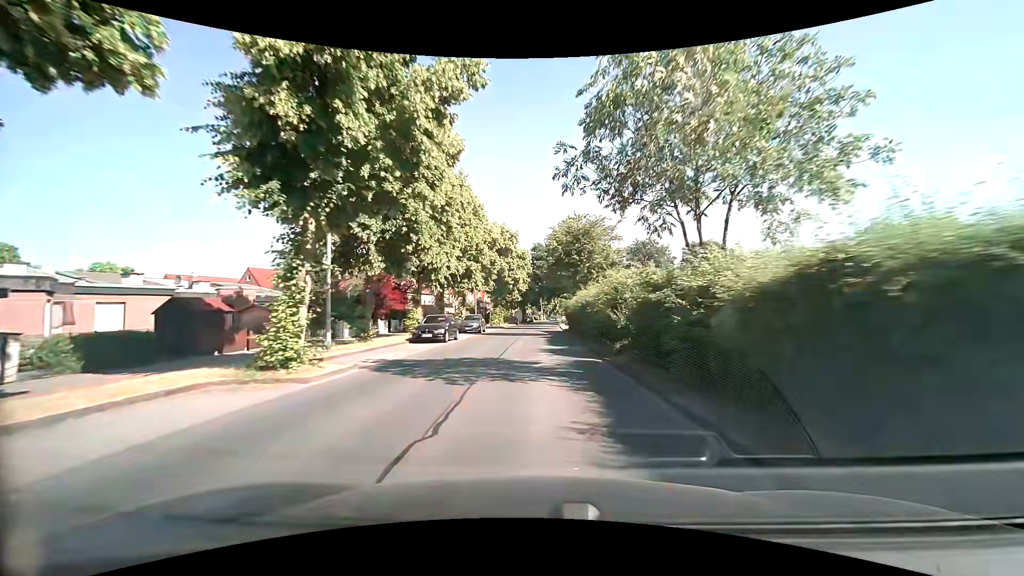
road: tertiary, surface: asphalt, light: Day
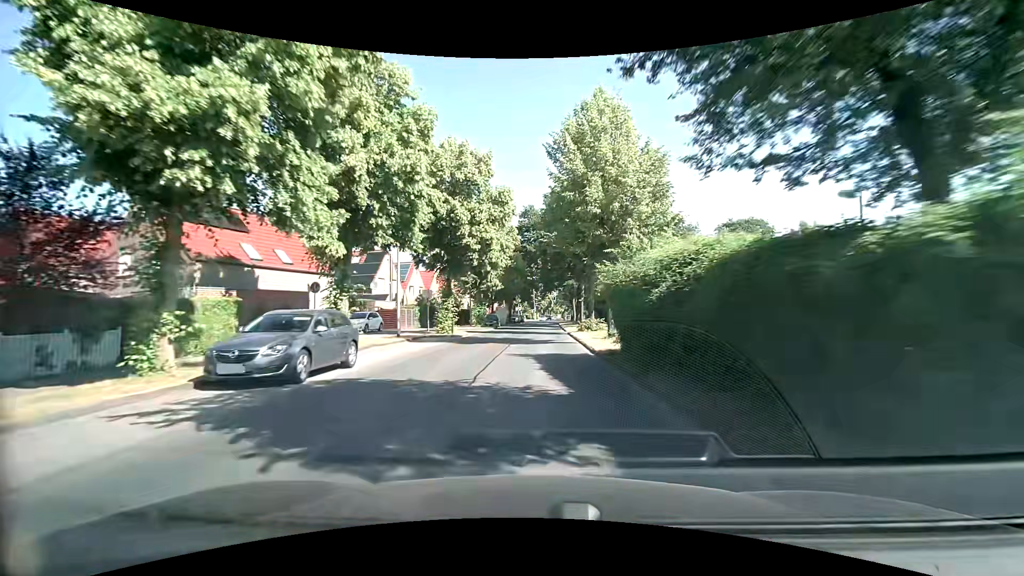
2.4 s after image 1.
(+0.3, +29.7) m; +1°
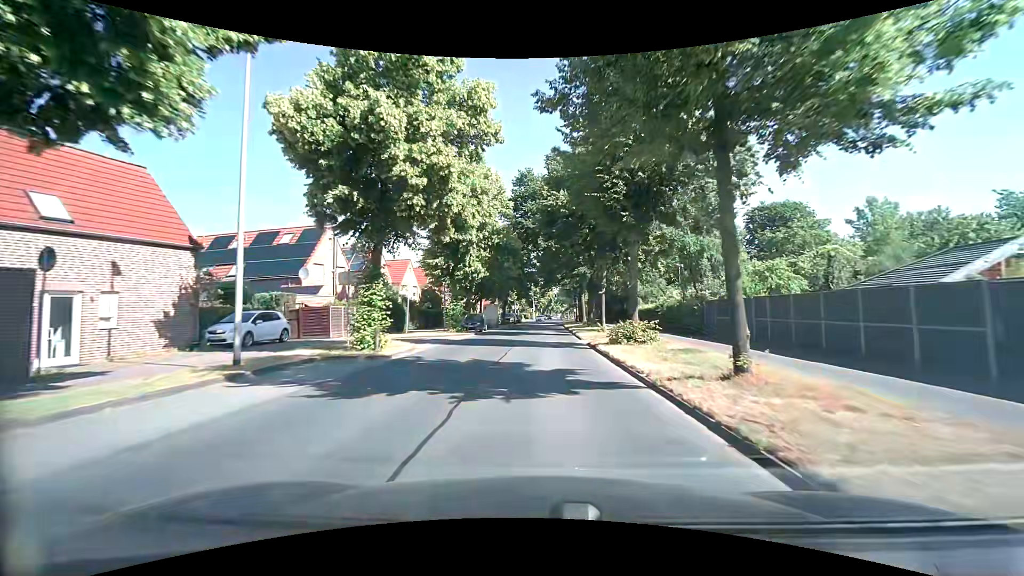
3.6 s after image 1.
(0.0, +14.7) m; 0°
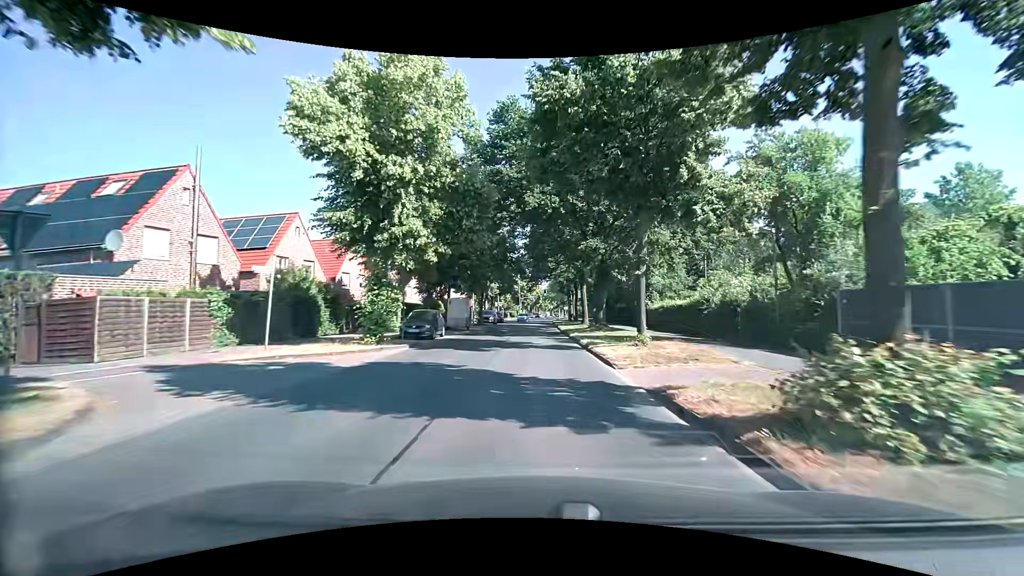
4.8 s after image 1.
(+0.2, +14.4) m; +1°
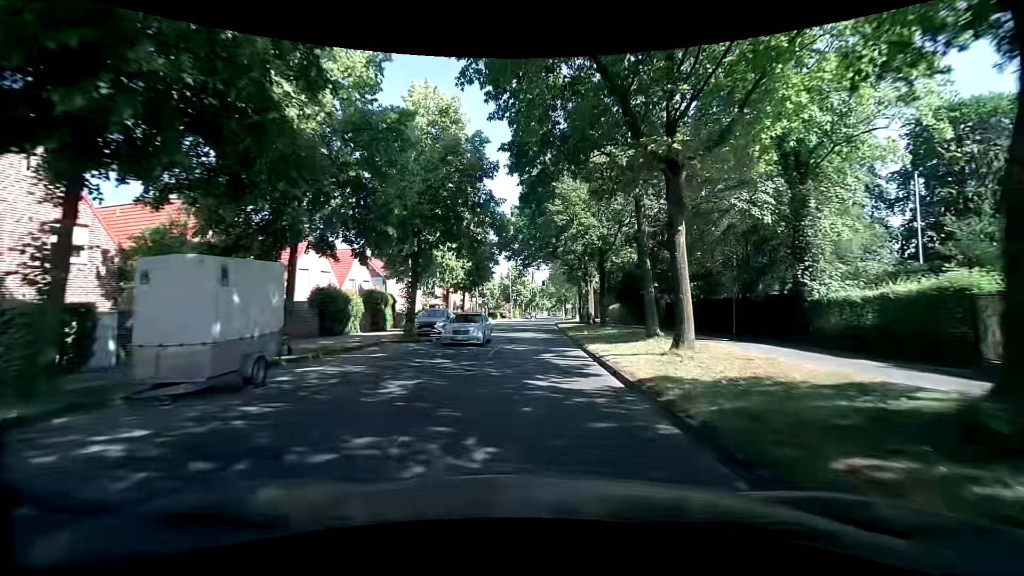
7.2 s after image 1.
(+0.2, +28.4) m; +1°
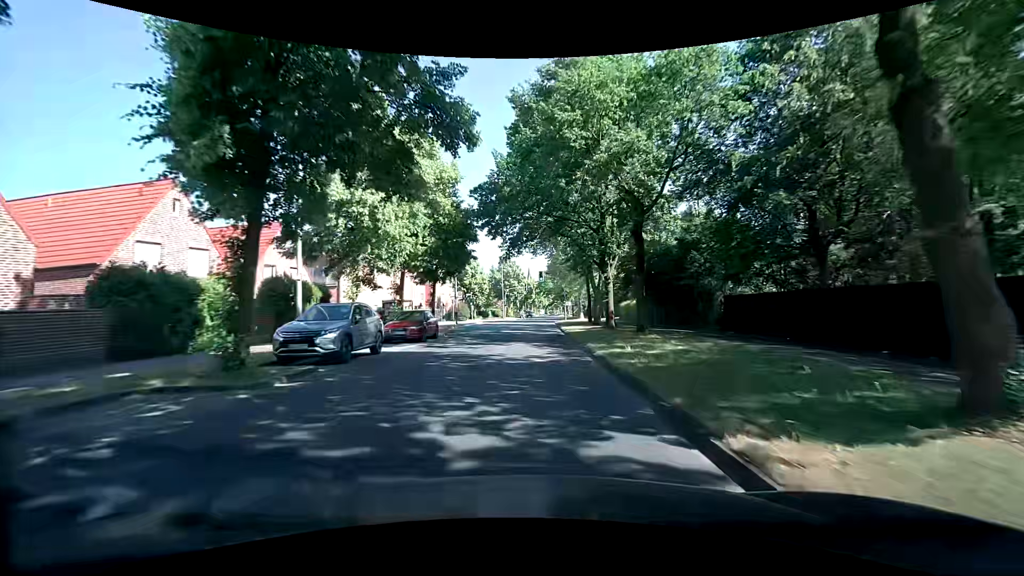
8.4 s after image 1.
(-0.2, +14.1) m; -1°
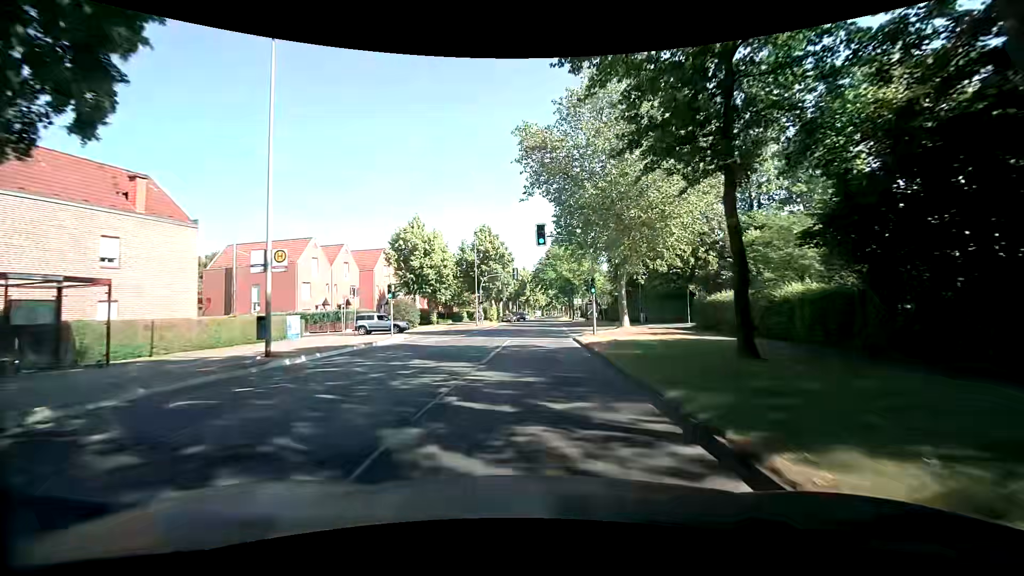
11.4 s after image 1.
(+0.7, +34.9) m; +1°
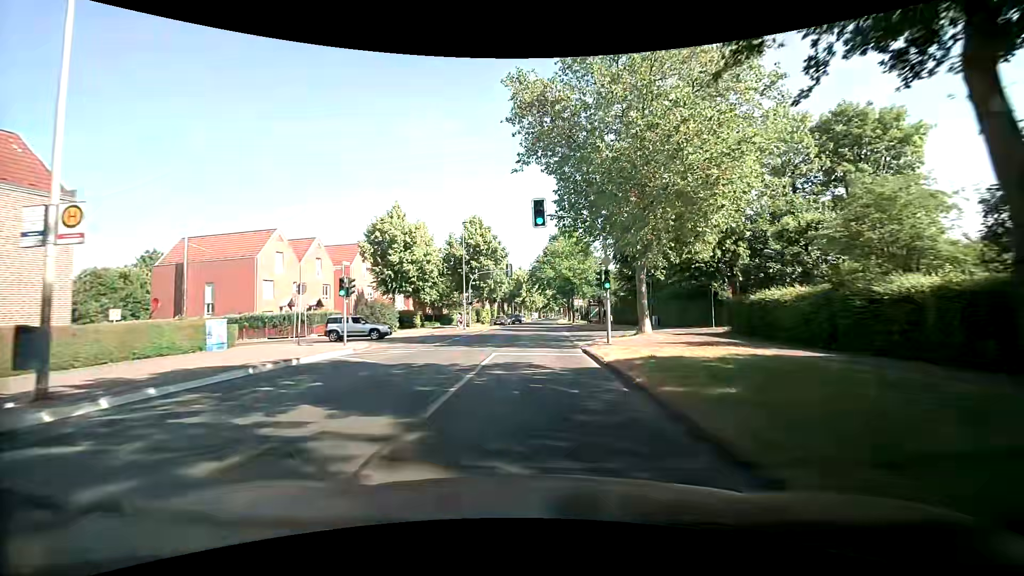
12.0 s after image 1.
(+0.1, +6.9) m; +1°
(0, +10) (0, +20) (0, +30) (0, +40) (0, +50) (+1, +60) (+1, +70) (+1, +80) (+1, +90) (+2, +100) m
